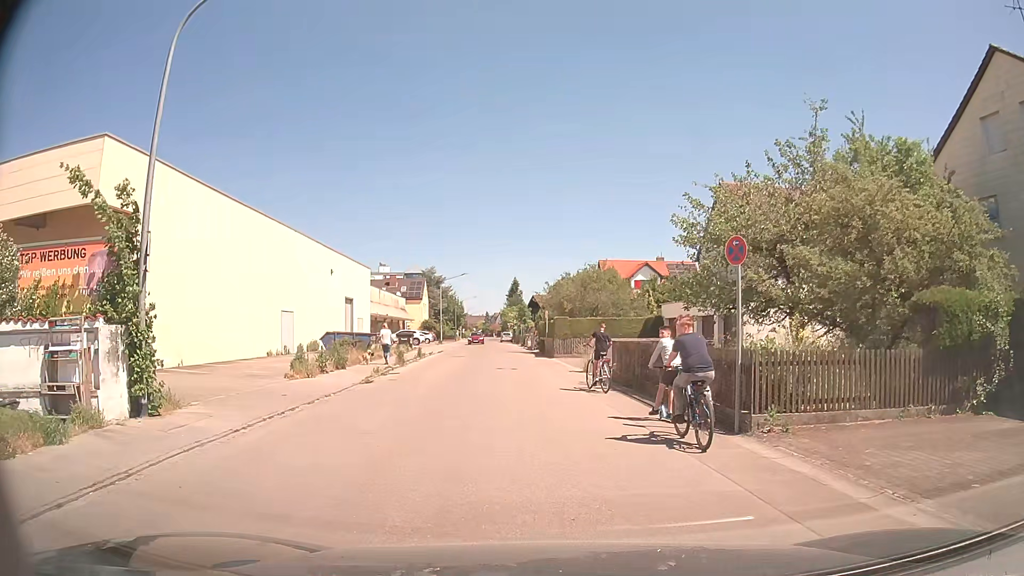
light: Day
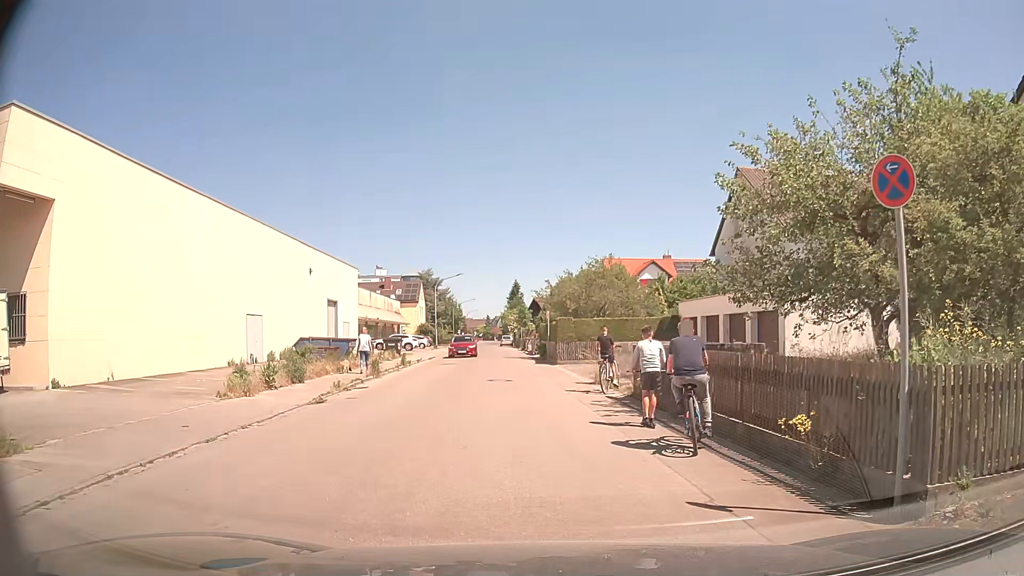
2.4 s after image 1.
(0.0, +4.5) m; -1°
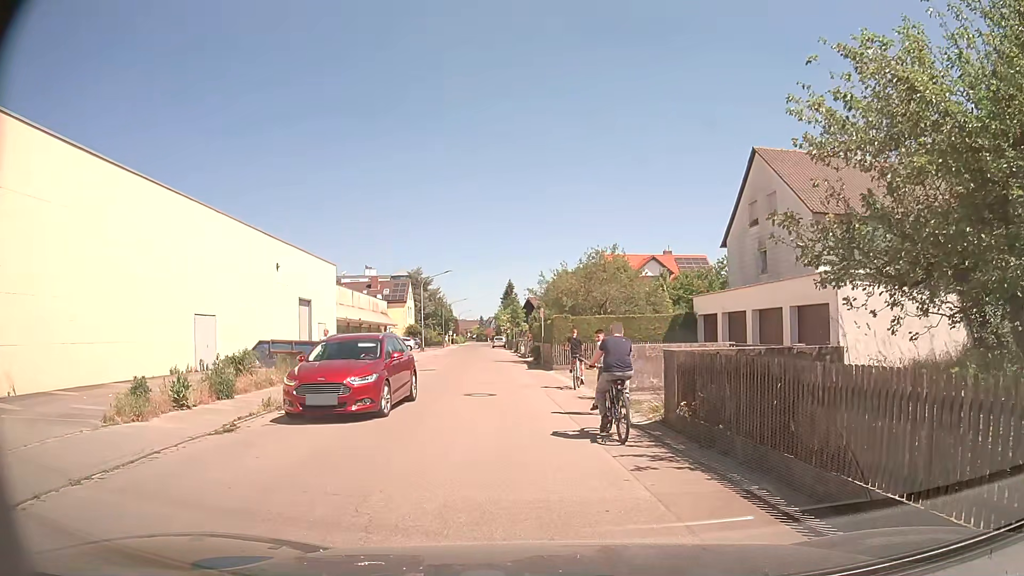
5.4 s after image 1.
(+0.1, +4.6) m; +1°
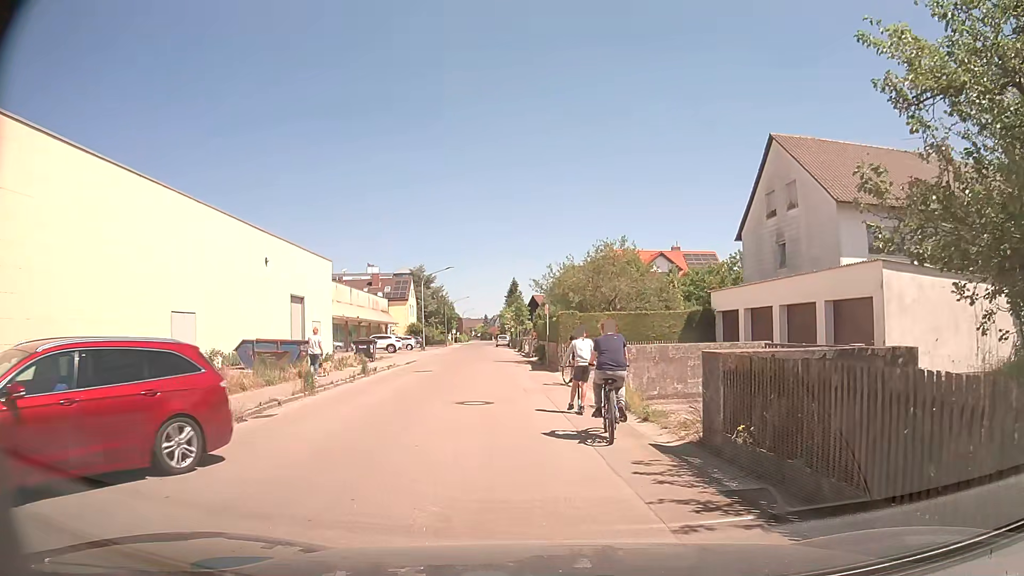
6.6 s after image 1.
(0.0, +2.3) m; 0°
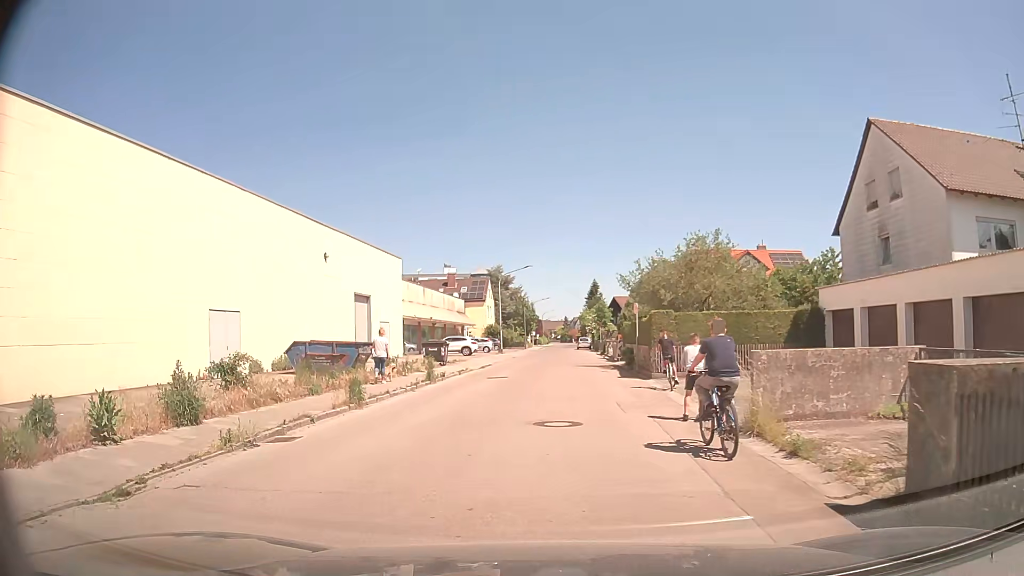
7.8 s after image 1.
(-0.2, +3.2) m; -5°
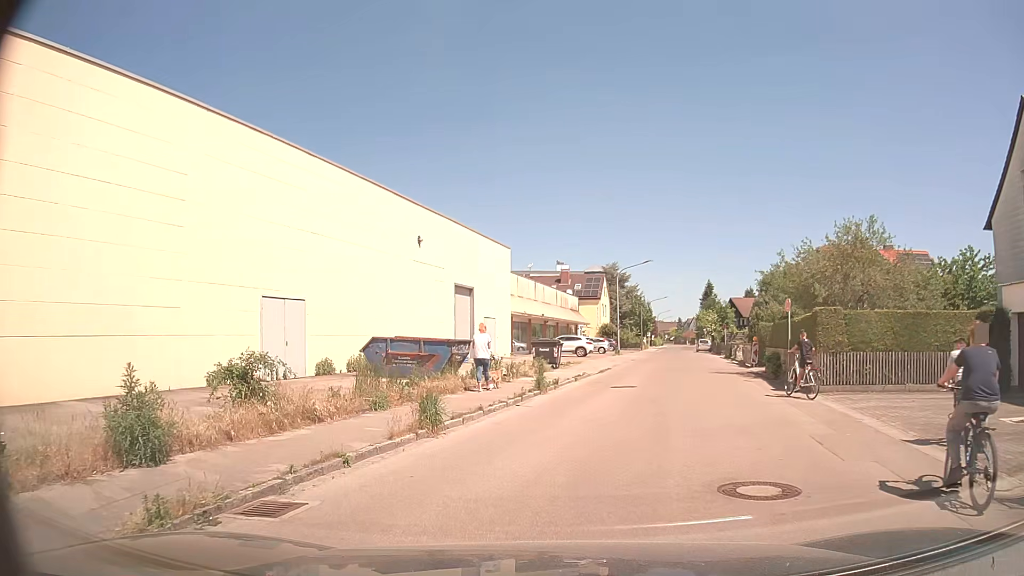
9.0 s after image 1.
(-0.6, +4.9) m; -11°
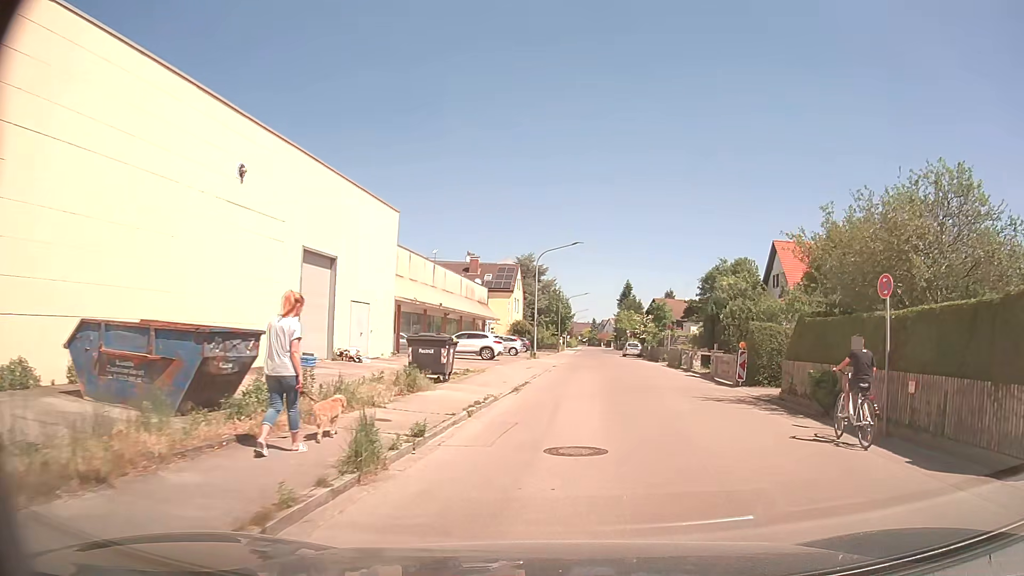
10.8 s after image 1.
(+0.5, +11.7) m; +8°
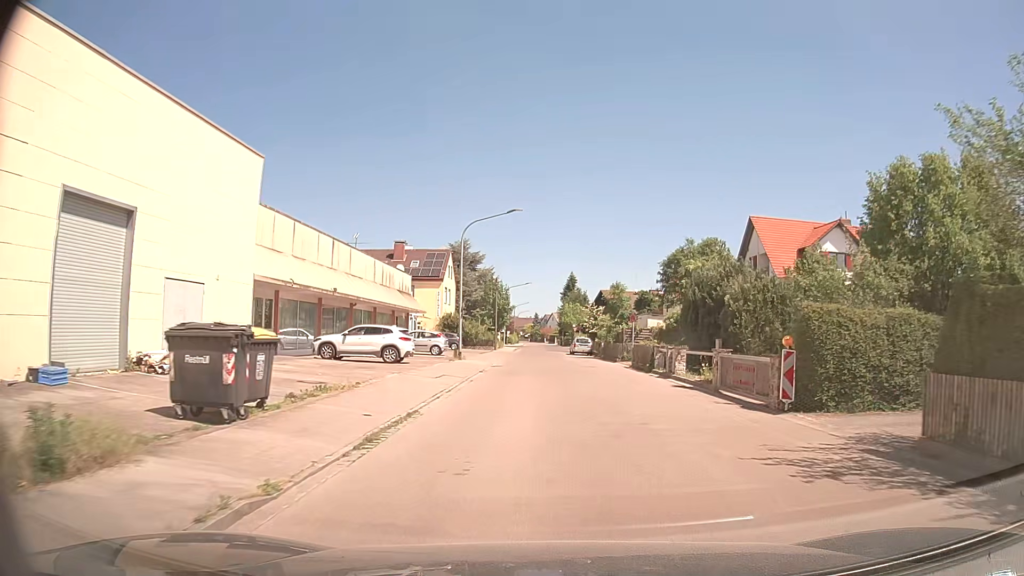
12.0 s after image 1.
(+0.6, +10.3) m; +5°
